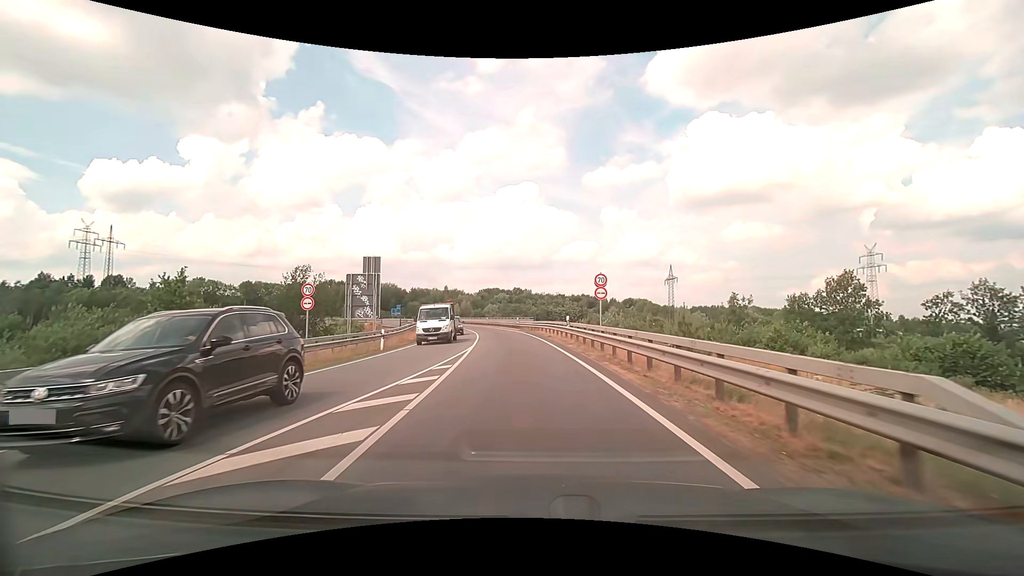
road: primary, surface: asphalt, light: Day
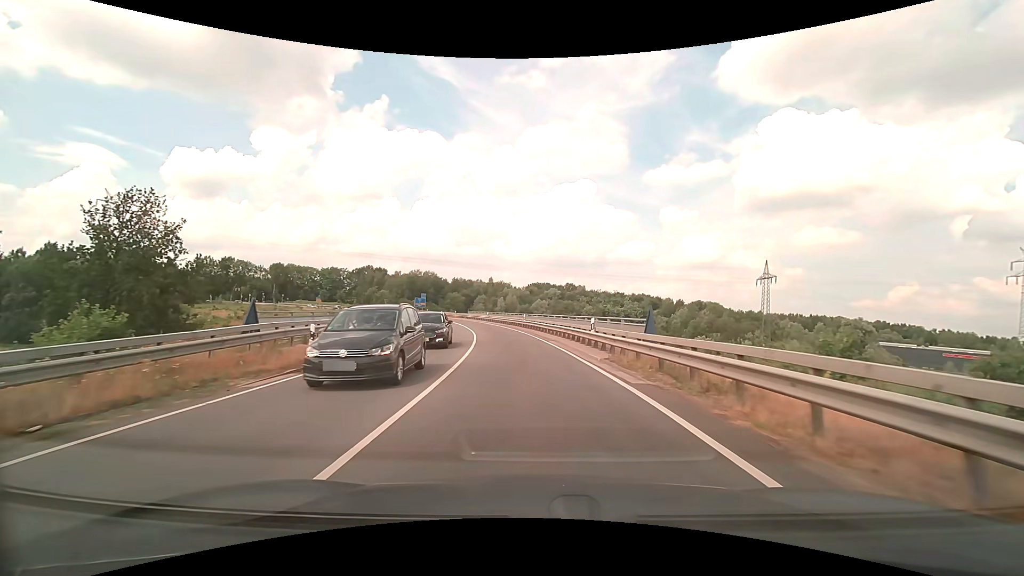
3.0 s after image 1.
(-1.6, +33.9) m; -5°
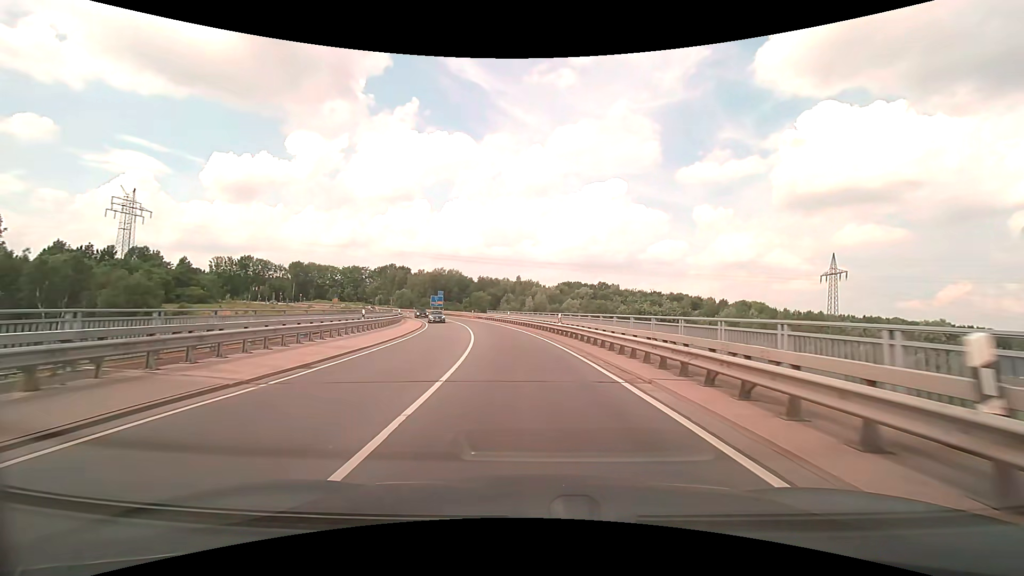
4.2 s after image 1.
(-0.5, +16.0) m; -3°
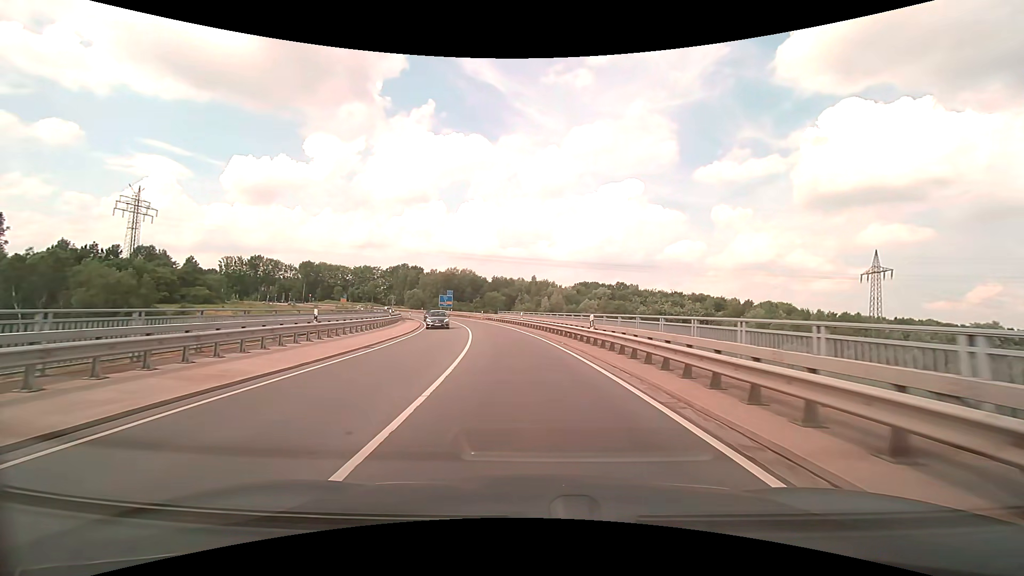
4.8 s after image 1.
(-0.1, +8.3) m; -1°
(0, +10) (-1, +20) (-2, +30) (-3, +40) (-5, +50) (-7, +59) (-10, +69) (-13, +79) (-17, +88) (-21, +97) m
